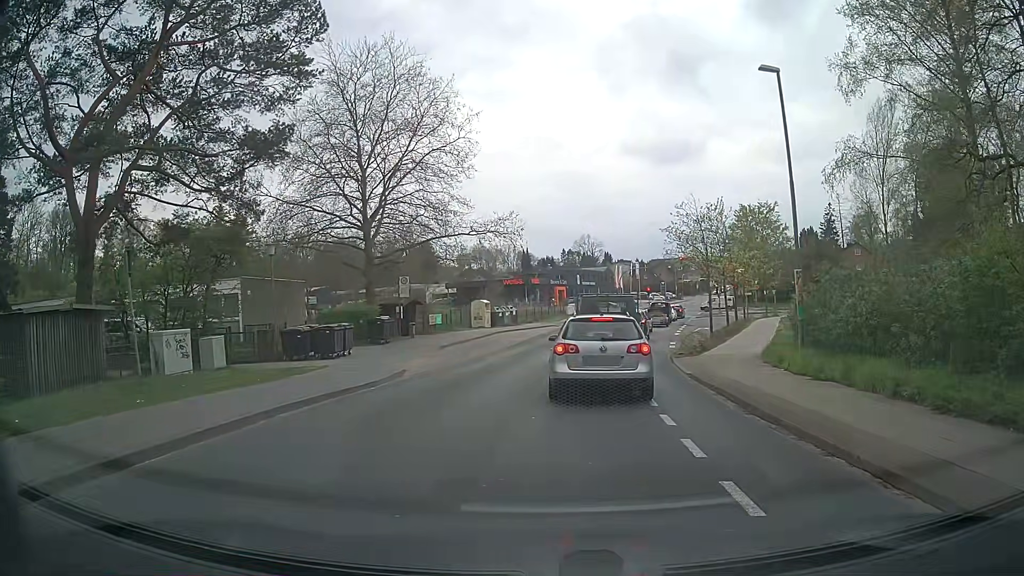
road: tertiary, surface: asphalt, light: Day
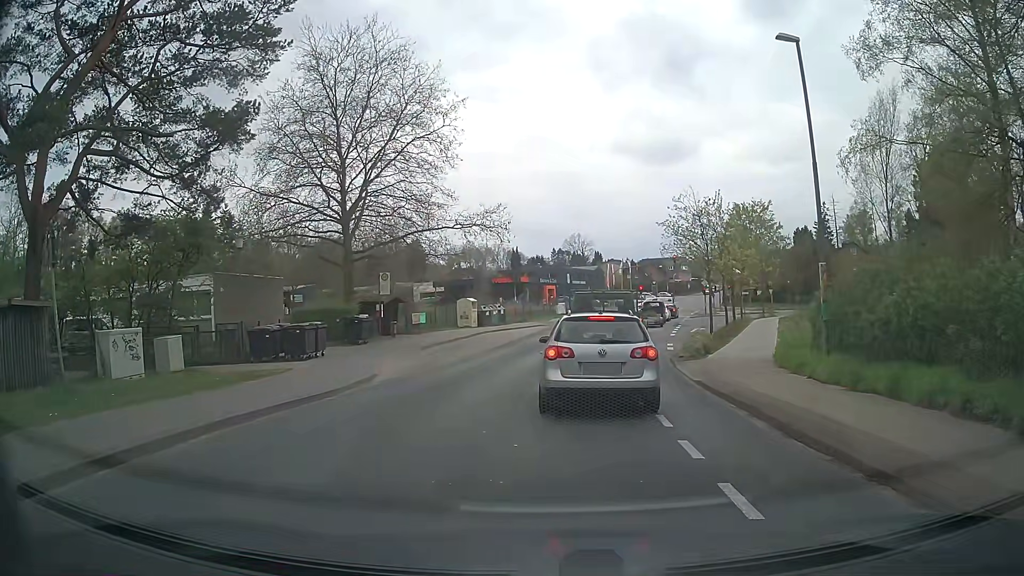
(+0.1, +2.1) m; +3°
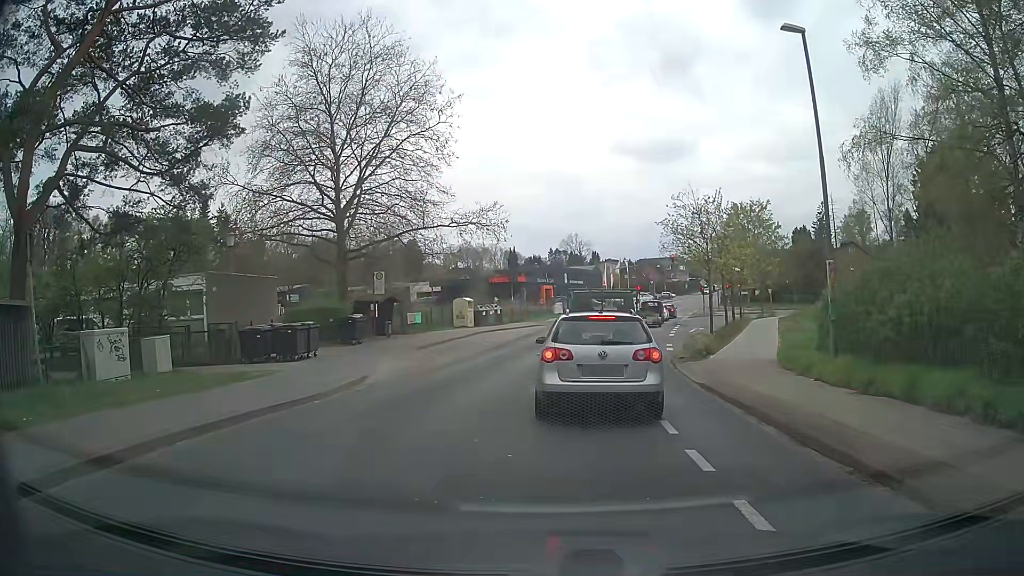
(0.0, +0.6) m; 0°
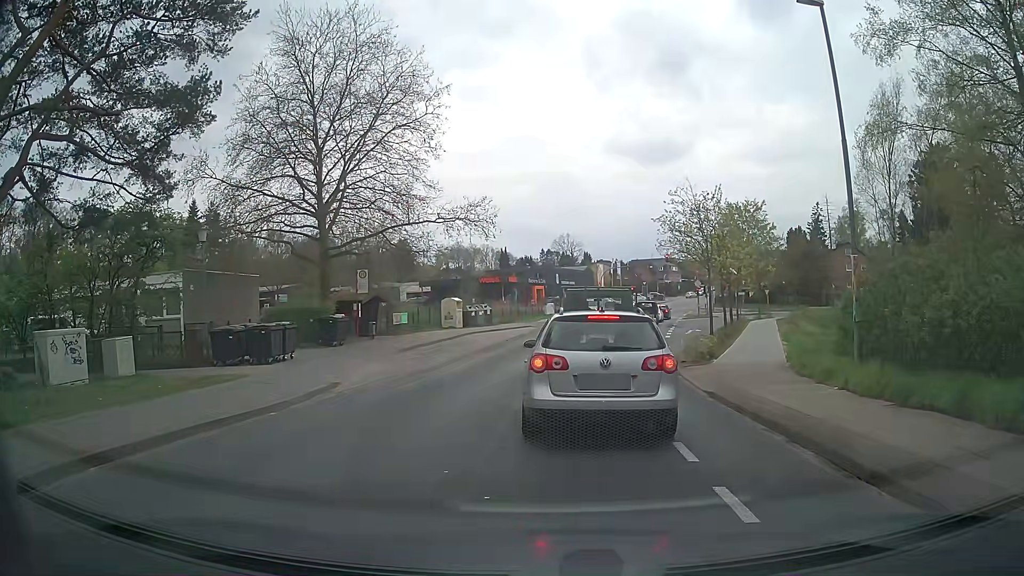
(0.0, +1.6) m; 0°
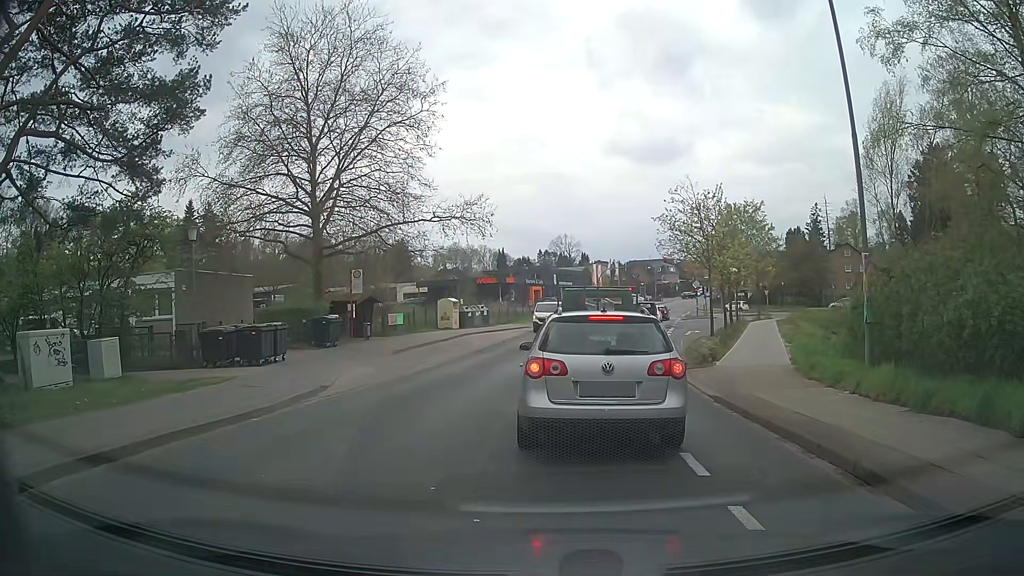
(0.0, +0.6) m; 0°
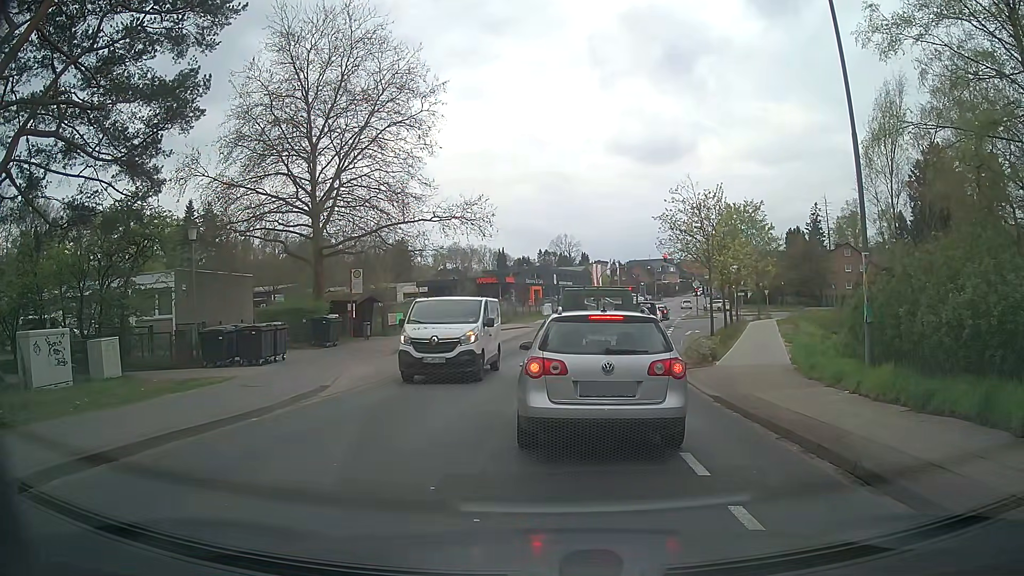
(0.0, +0.1) m; 0°
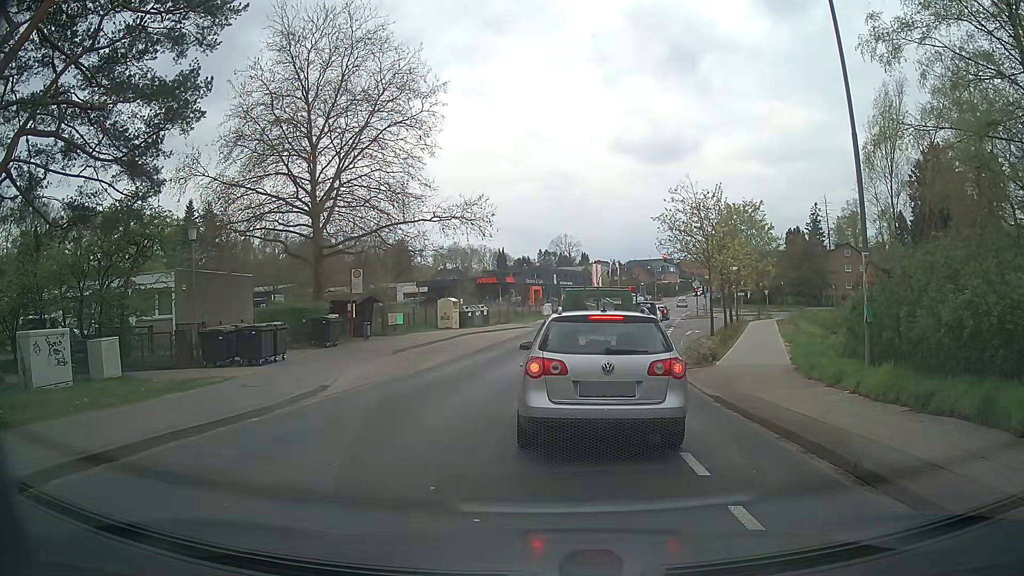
(0.0, 0.0) m; 0°
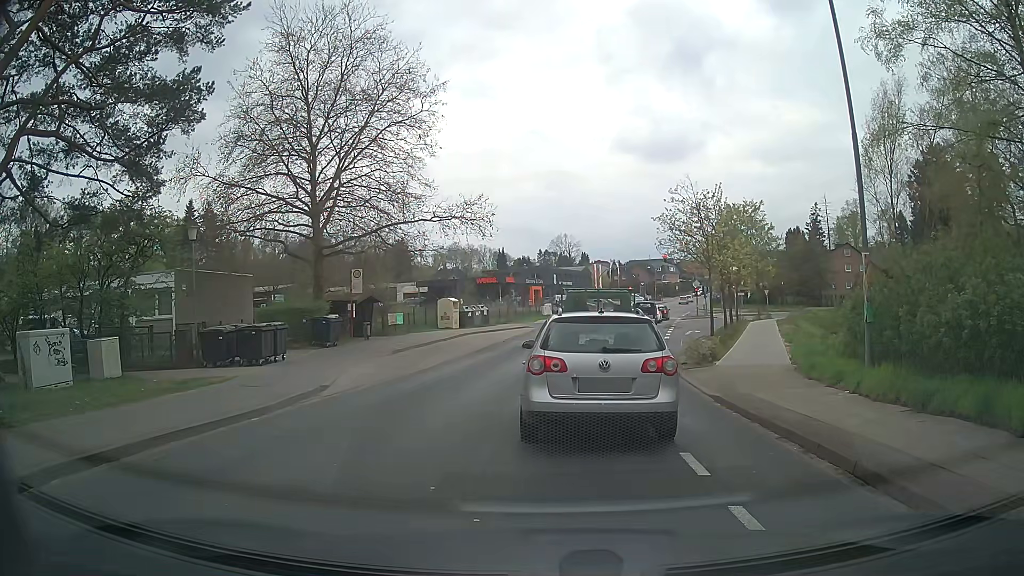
(0.0, 0.0) m; 0°
